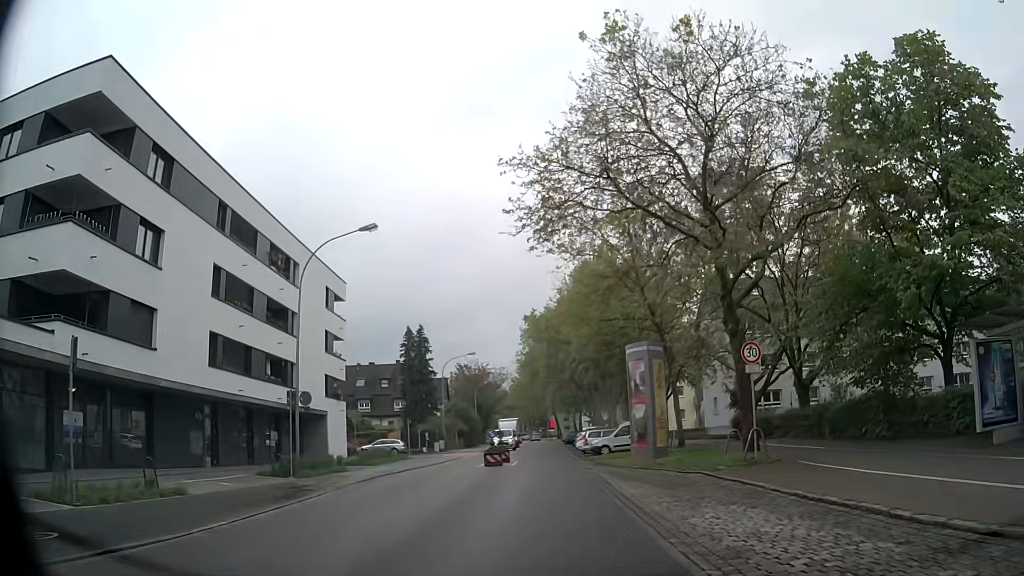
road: secondary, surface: asphalt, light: Day
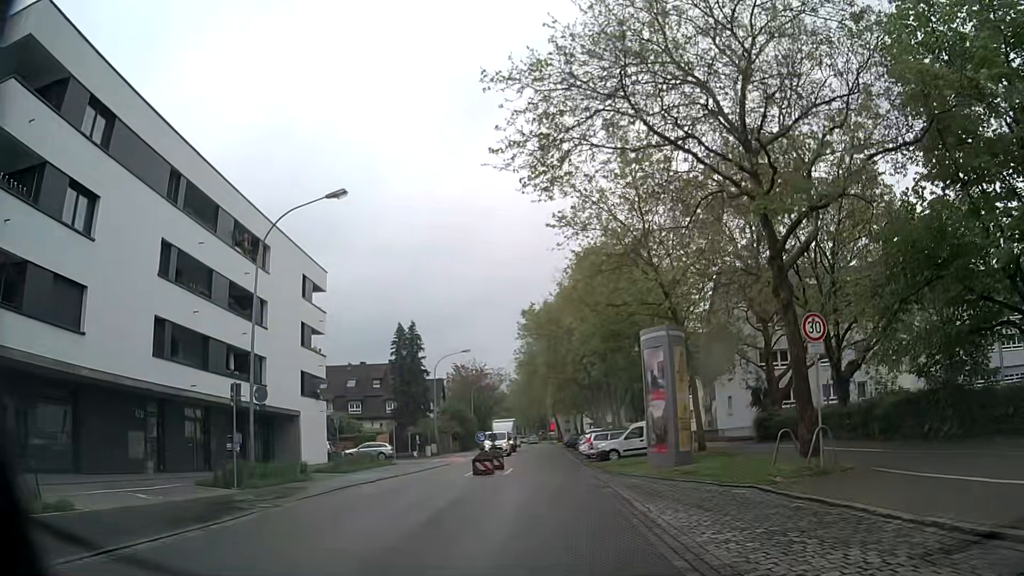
(-0.1, +4.5) m; 0°
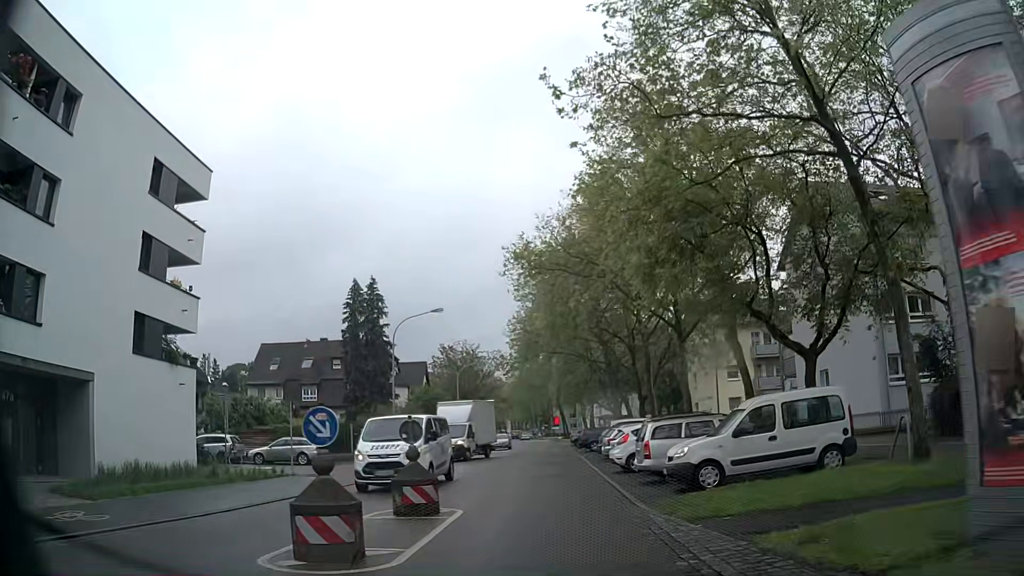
(-0.3, +18.0) m; -1°
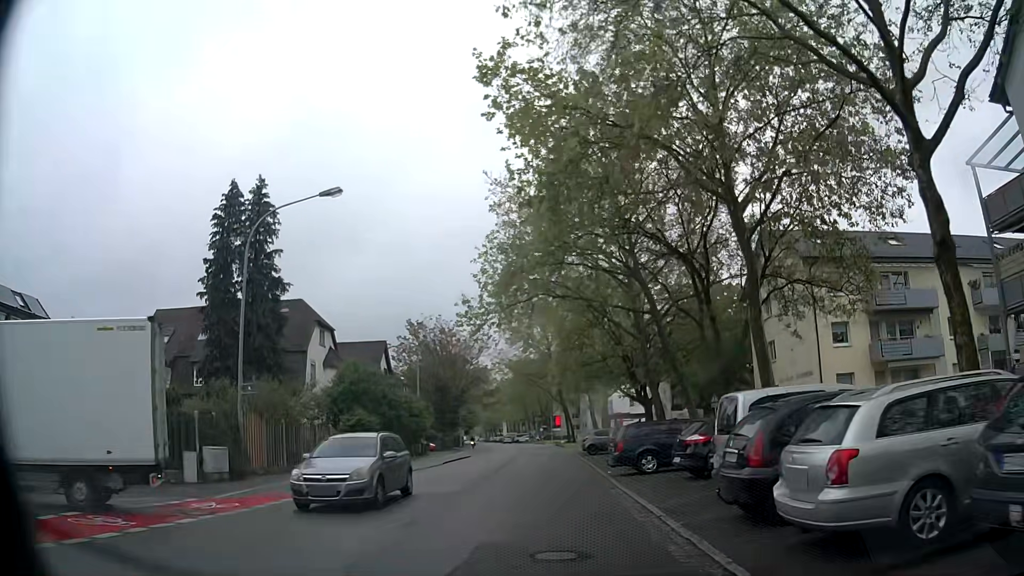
(-0.3, +22.6) m; -1°
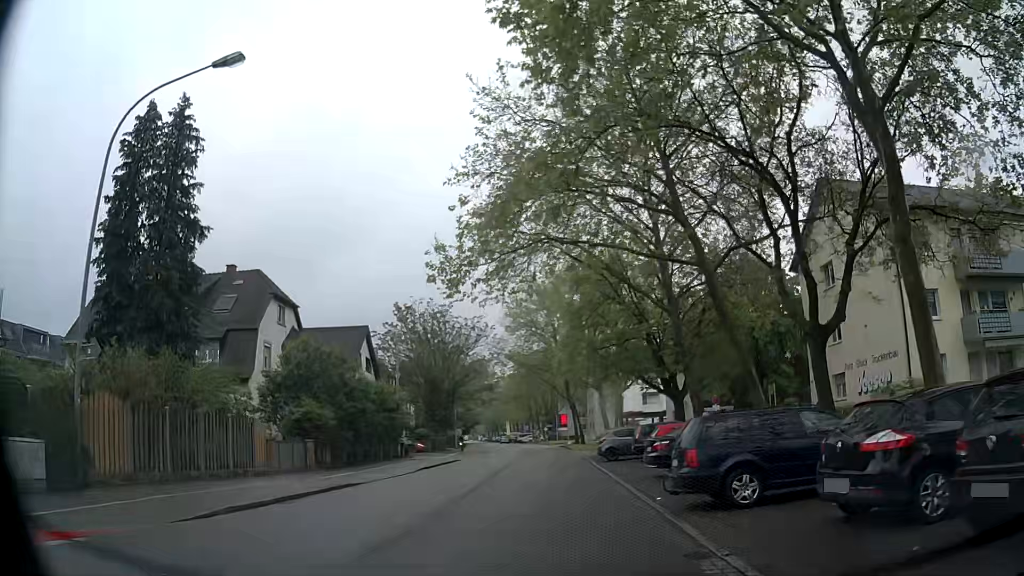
(0.0, +9.0) m; -1°
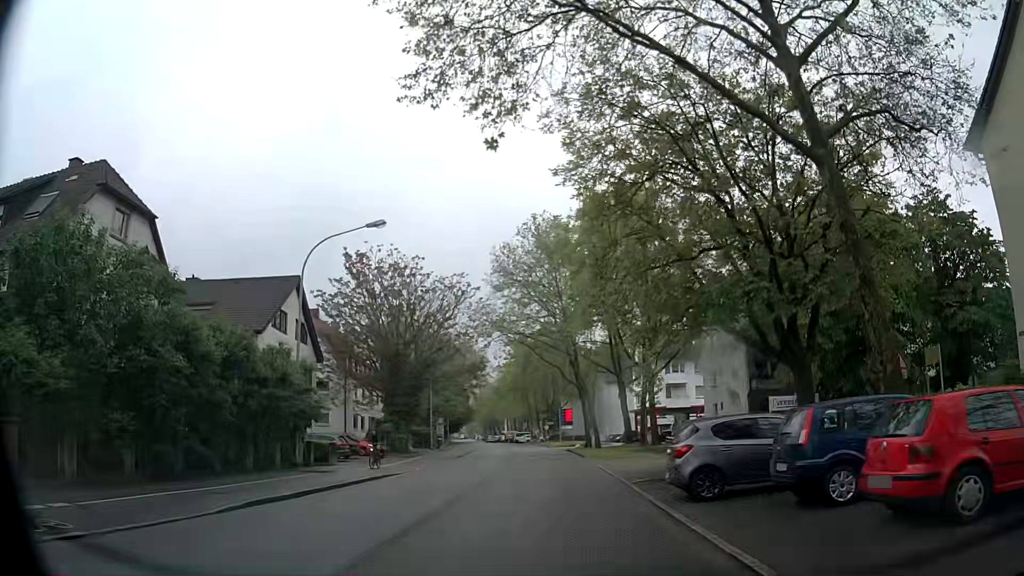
(+0.3, +18.0) m; +1°
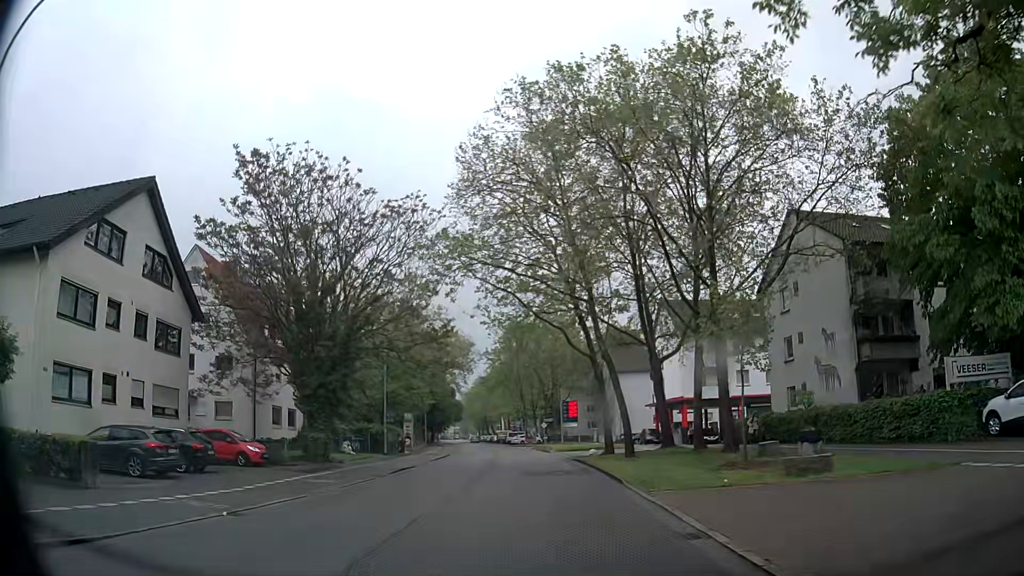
(-0.1, +18.0) m; 0°
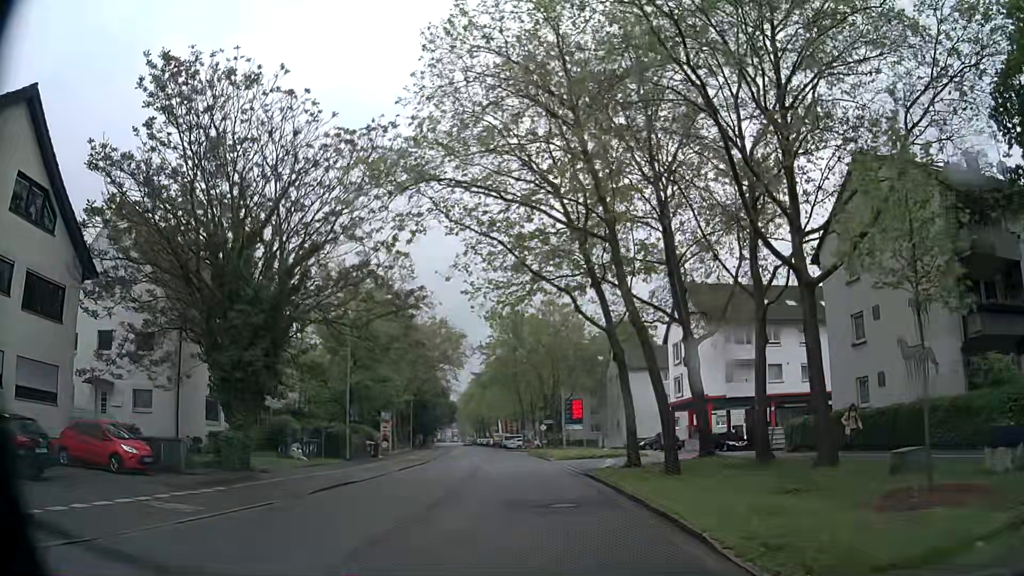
(0.0, +9.0) m; +1°
(0, +10) (-1, +20) (-1, +30) (-2, +40) (-3, +50) (-4, +60) (-5, +70) (-7, +80) (-8, +90) (-10, +99) m
